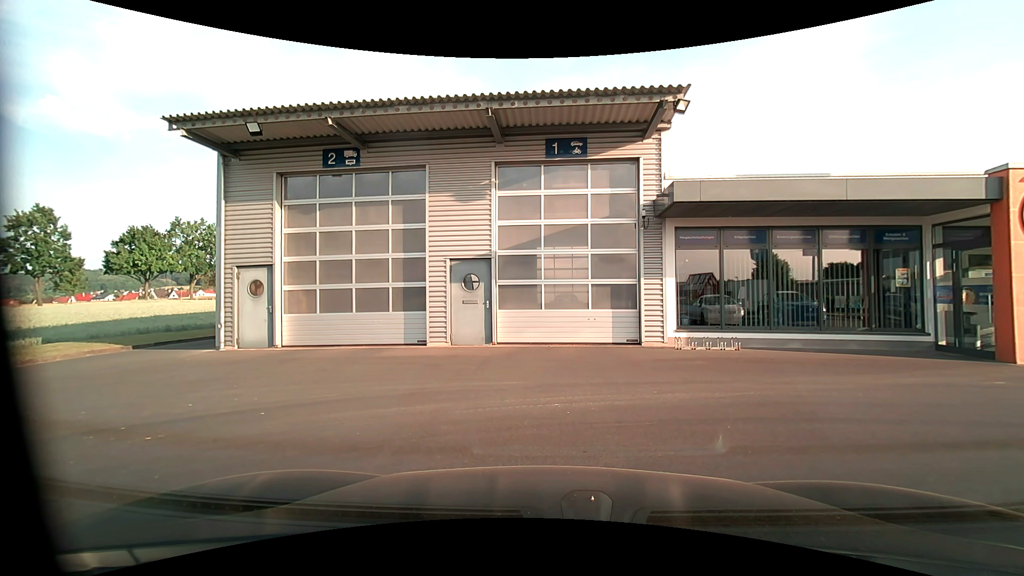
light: Day
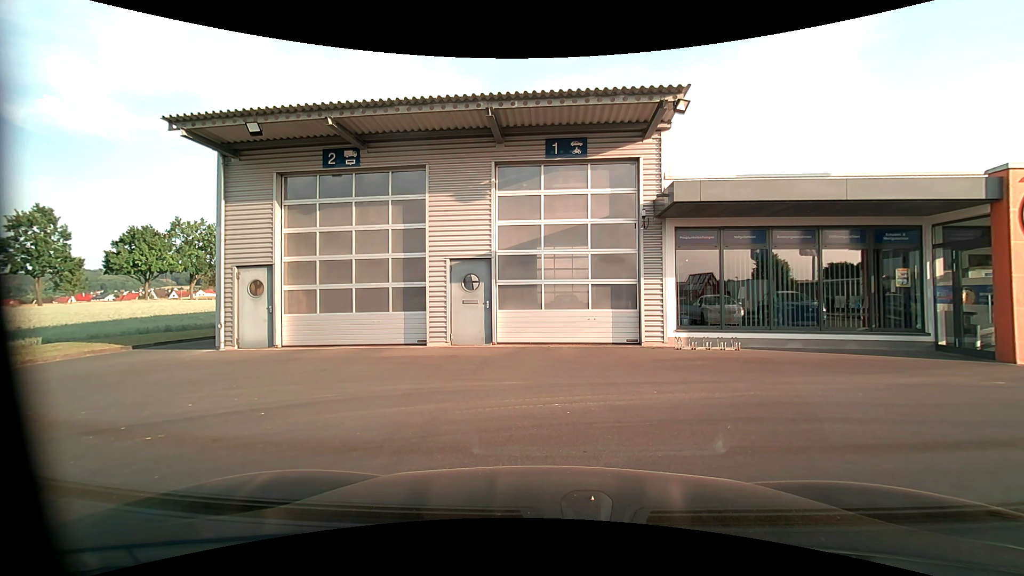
(0.0, 0.0) m; 0°
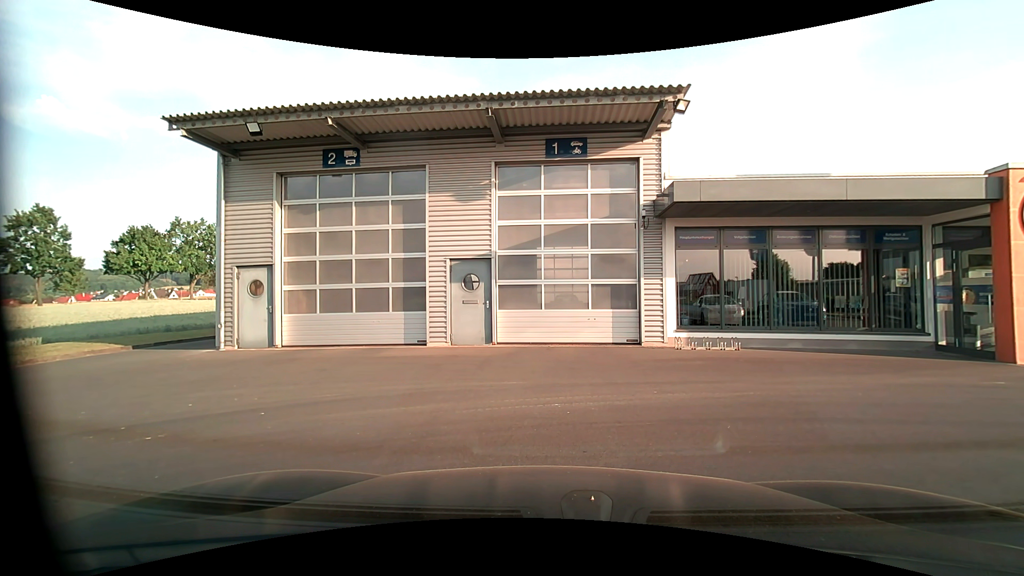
(0.0, 0.0) m; 0°
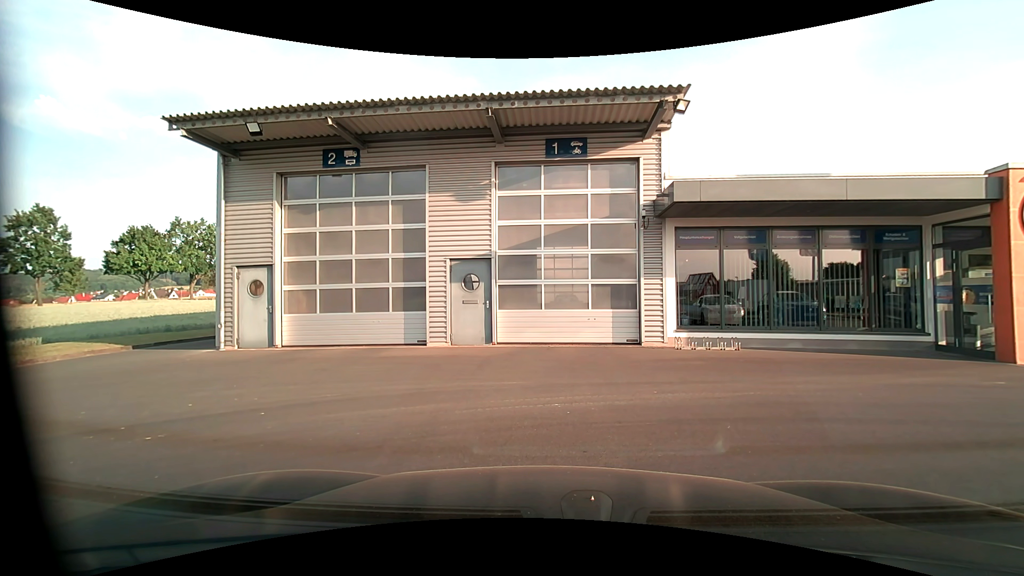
(0.0, 0.0) m; 0°
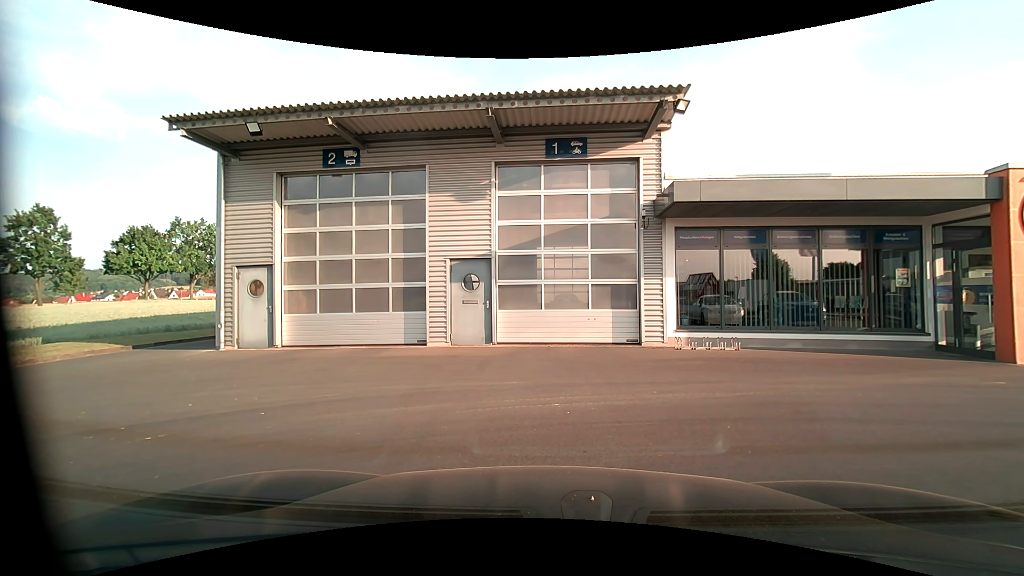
(0.0, 0.0) m; 0°
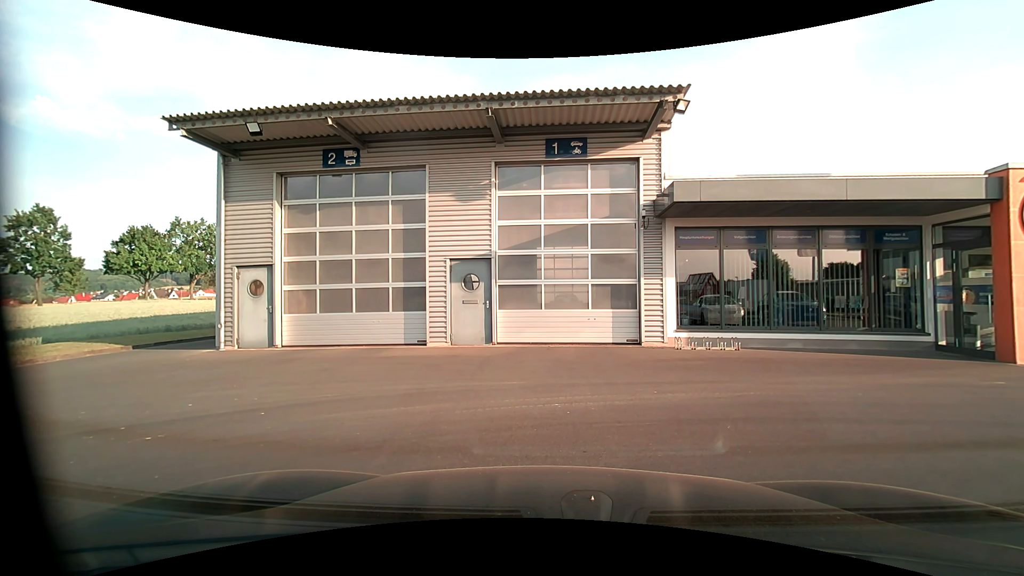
(0.0, 0.0) m; 0°
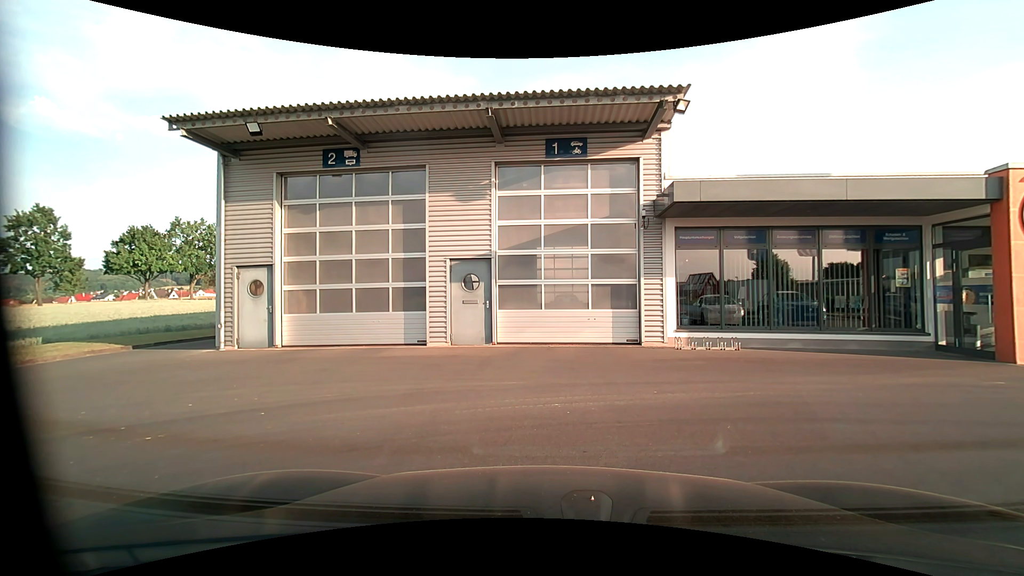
(0.0, 0.0) m; 0°
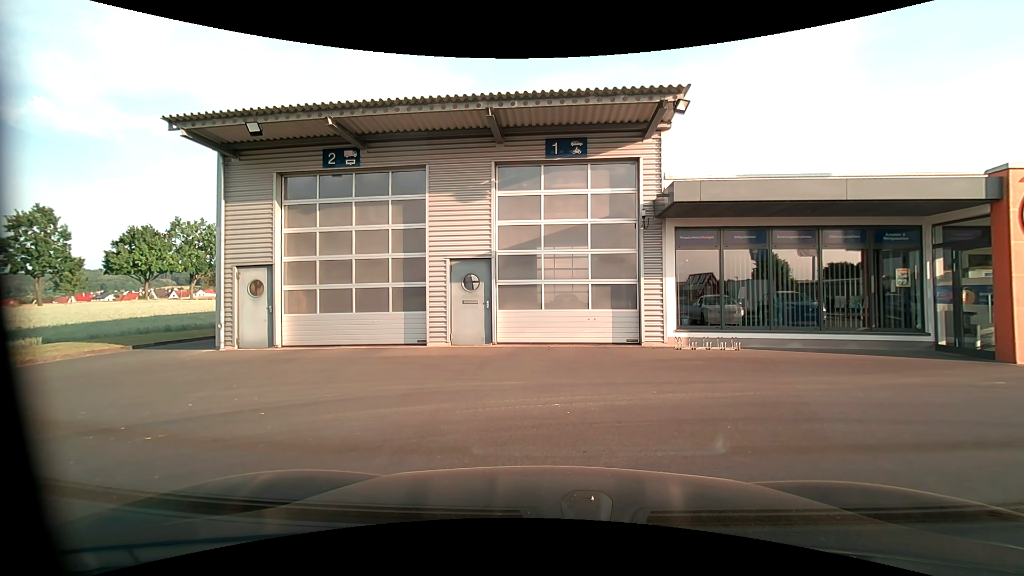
(0.0, 0.0) m; 0°
